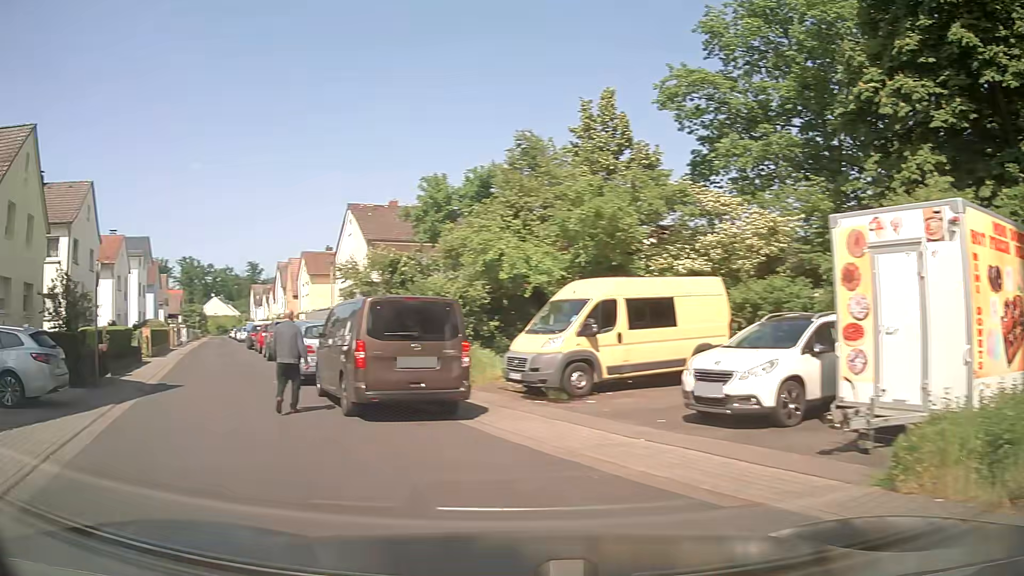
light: Day
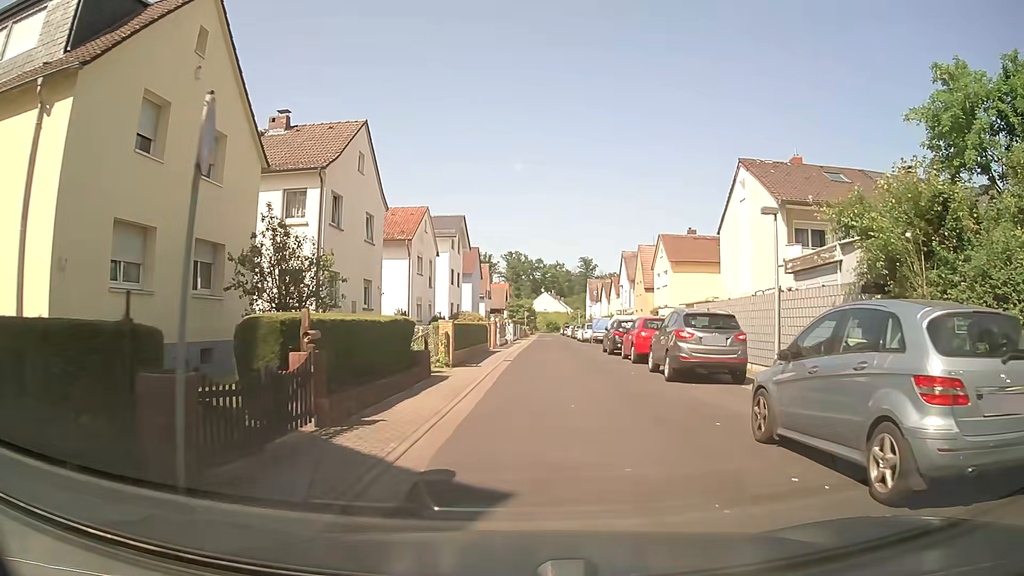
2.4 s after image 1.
(-5.0, +11.4) m; -27°
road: residential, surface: asphalt
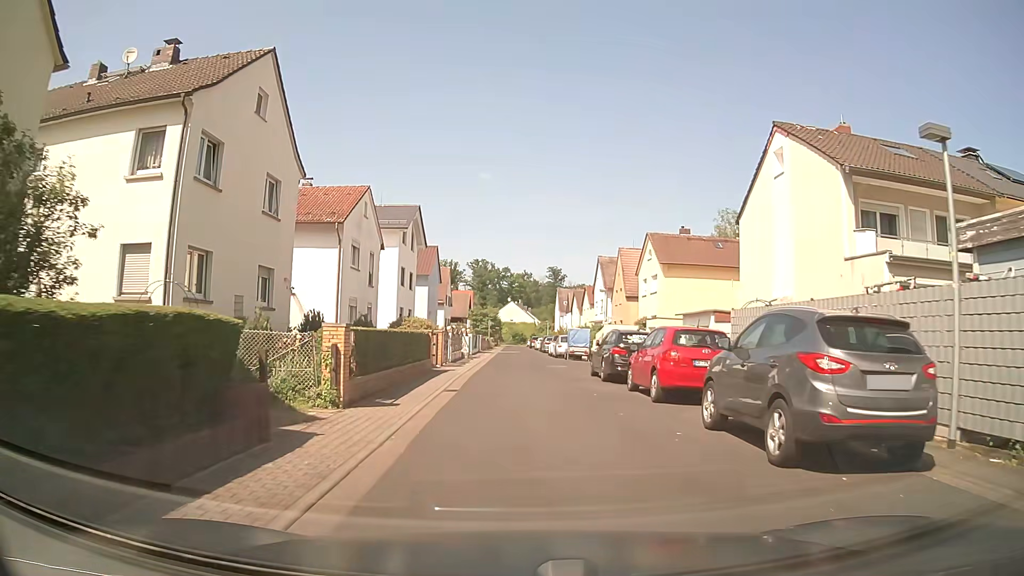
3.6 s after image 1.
(+0.3, +8.8) m; +3°
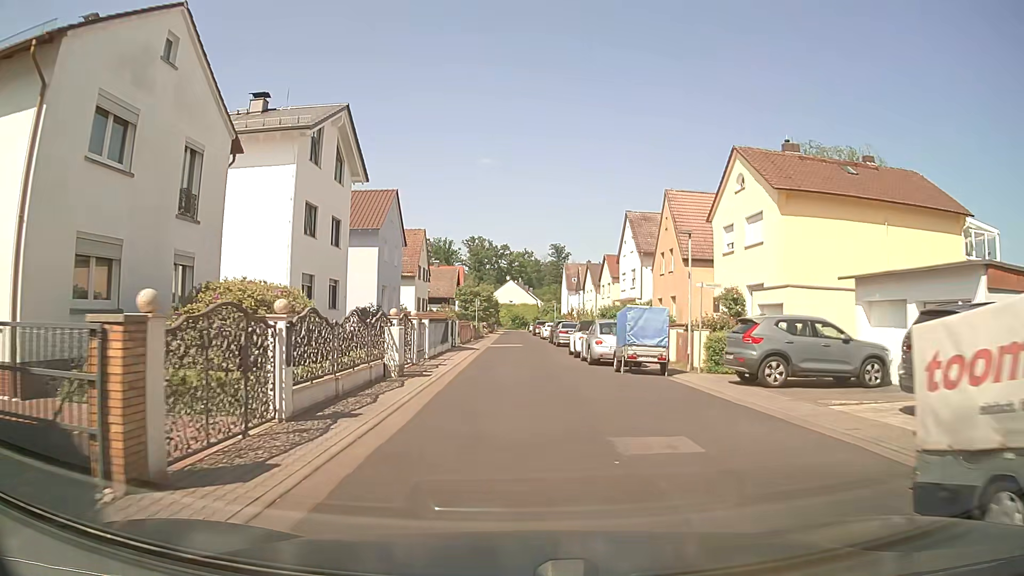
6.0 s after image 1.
(-0.1, +21.1) m; -1°
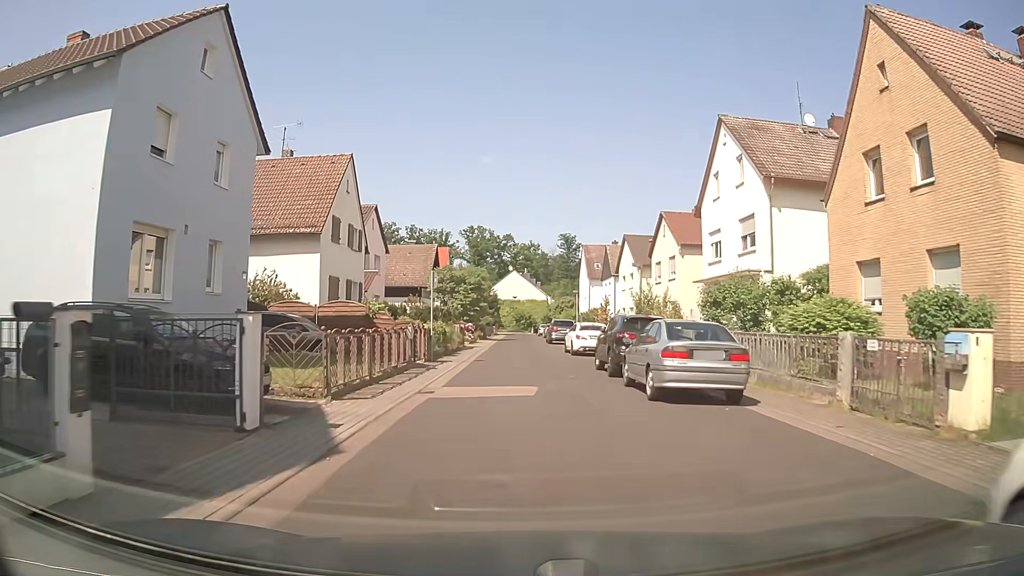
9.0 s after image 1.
(+0.5, +27.1) m; +1°
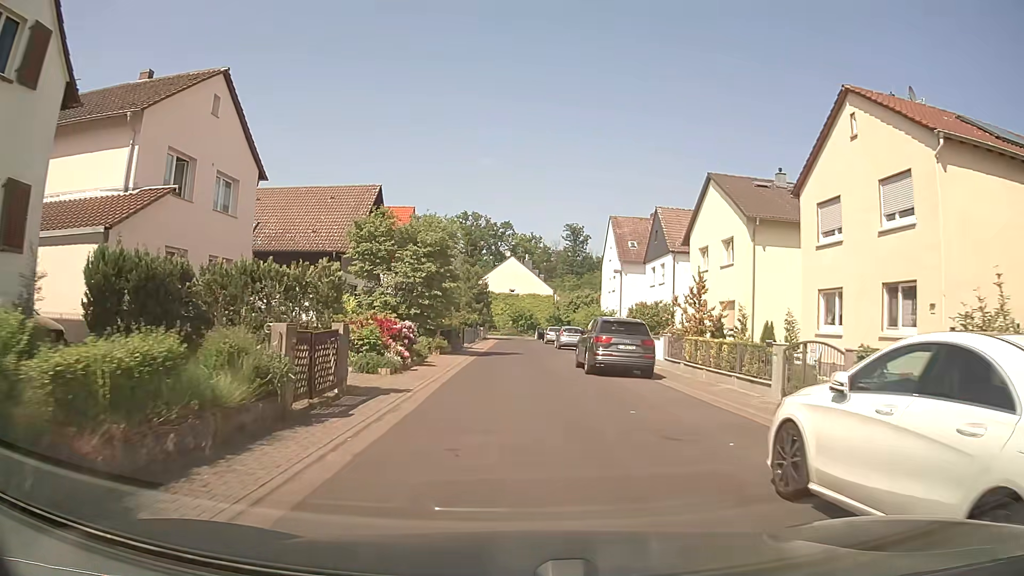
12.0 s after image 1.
(-0.4, +26.0) m; 0°
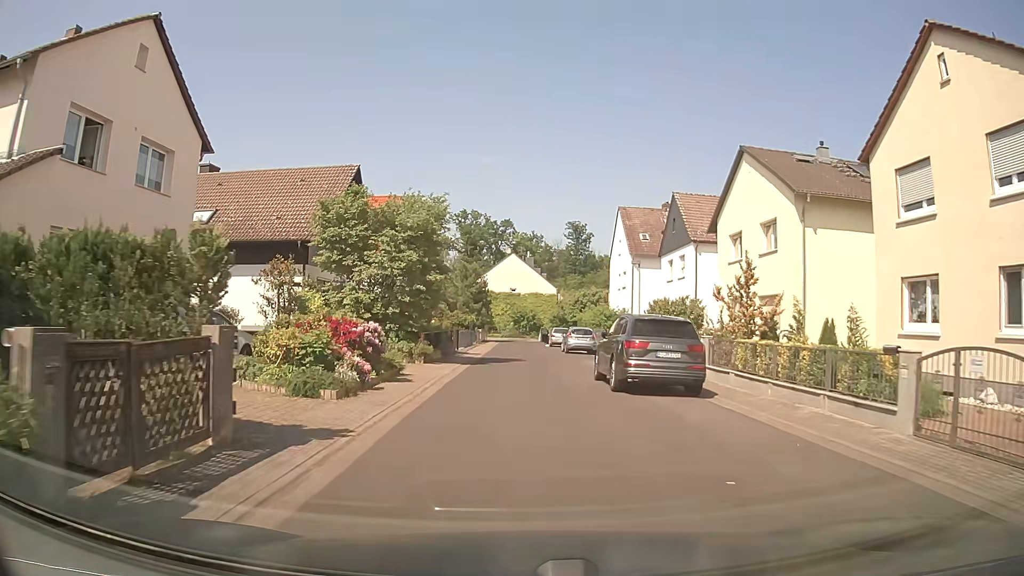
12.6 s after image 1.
(0.0, +5.1) m; 0°
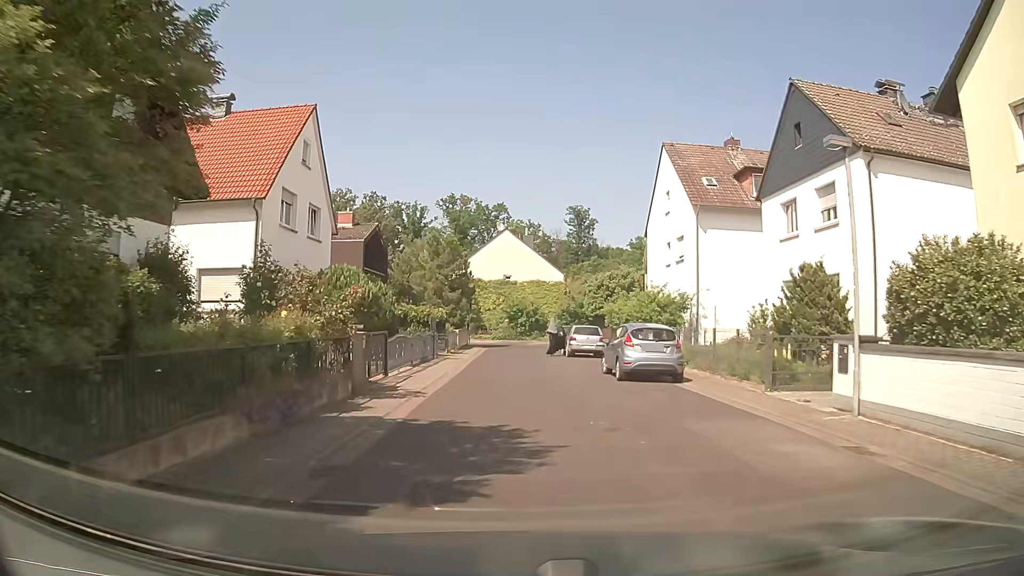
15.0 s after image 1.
(-0.2, +19.7) m; 0°
(0, +10) (0, +20) (0, +30) (0, +40) (+3, +49) (+12, +53) (+22, +53) (+32, +51) (+41, +50) (+51, +49) m
